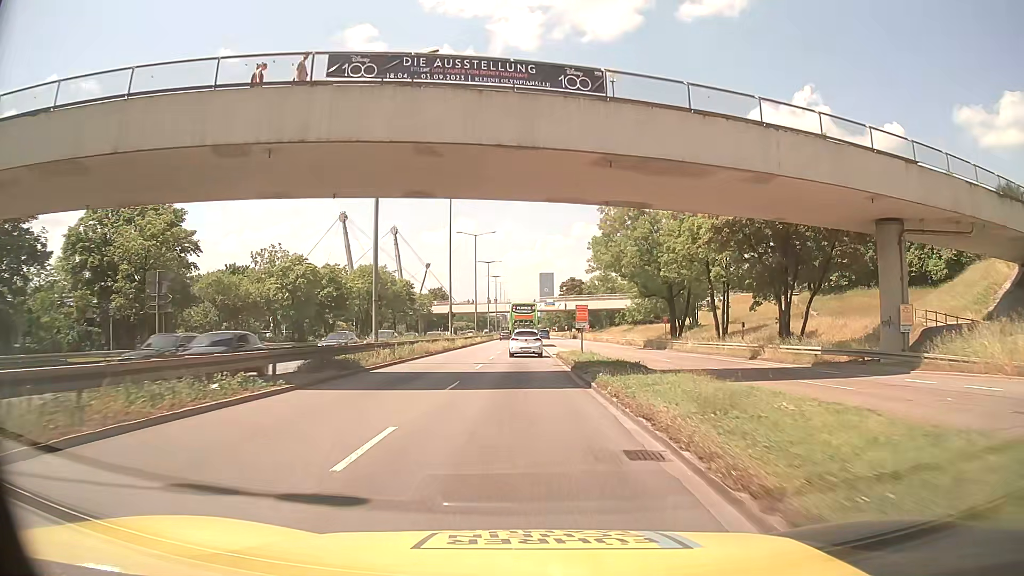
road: trunk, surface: asphalt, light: Day
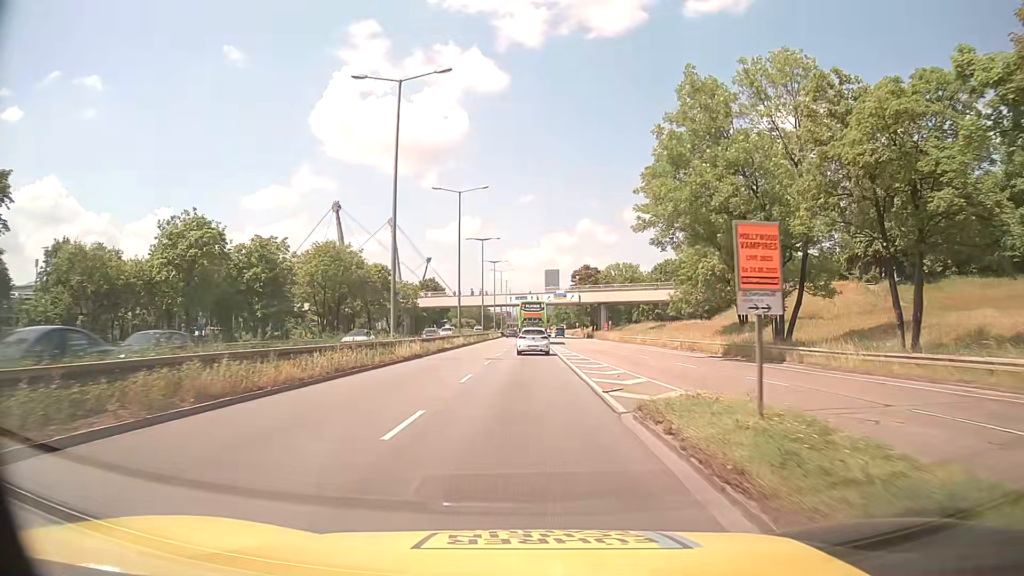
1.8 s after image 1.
(0.0, +25.1) m; 0°
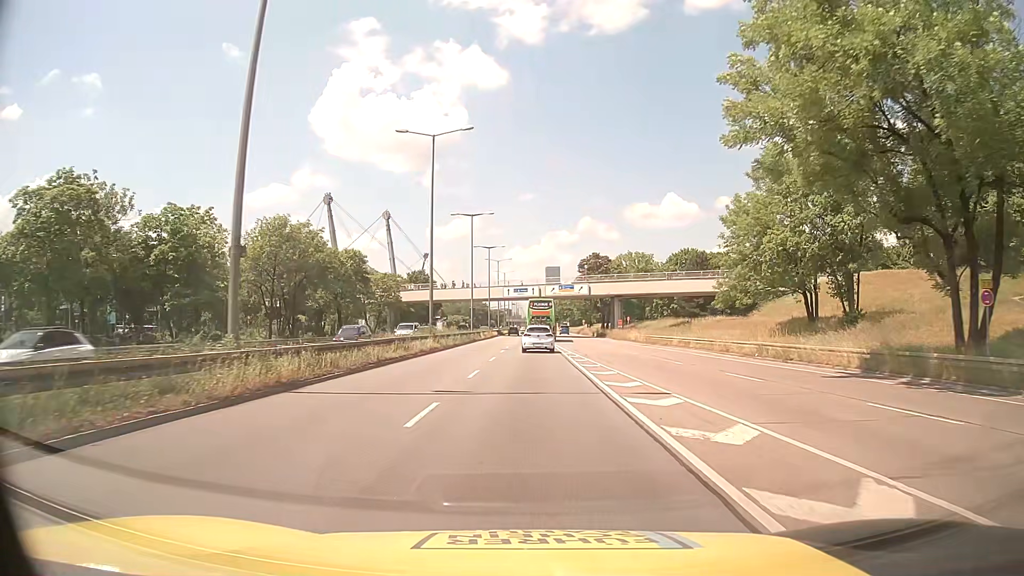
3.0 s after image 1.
(0.0, +17.1) m; 0°
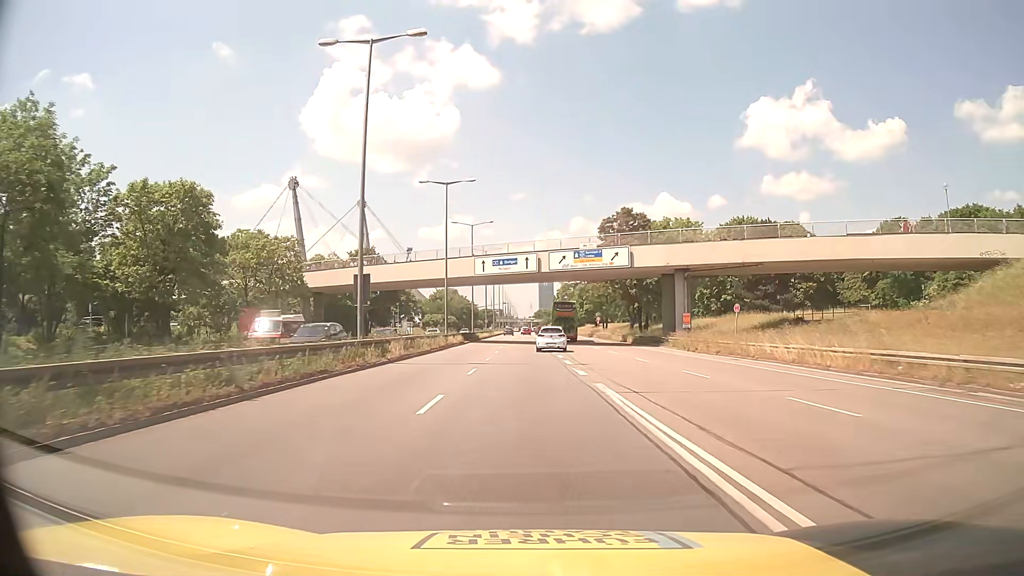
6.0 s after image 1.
(+0.2, +43.8) m; 0°
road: trunk_link
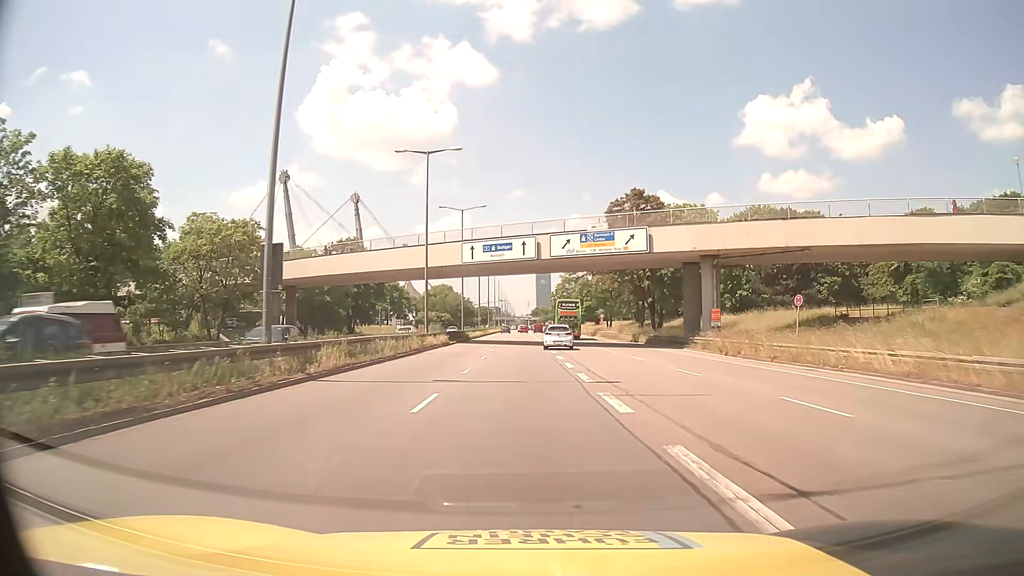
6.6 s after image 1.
(0.0, +9.0) m; 0°
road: trunk
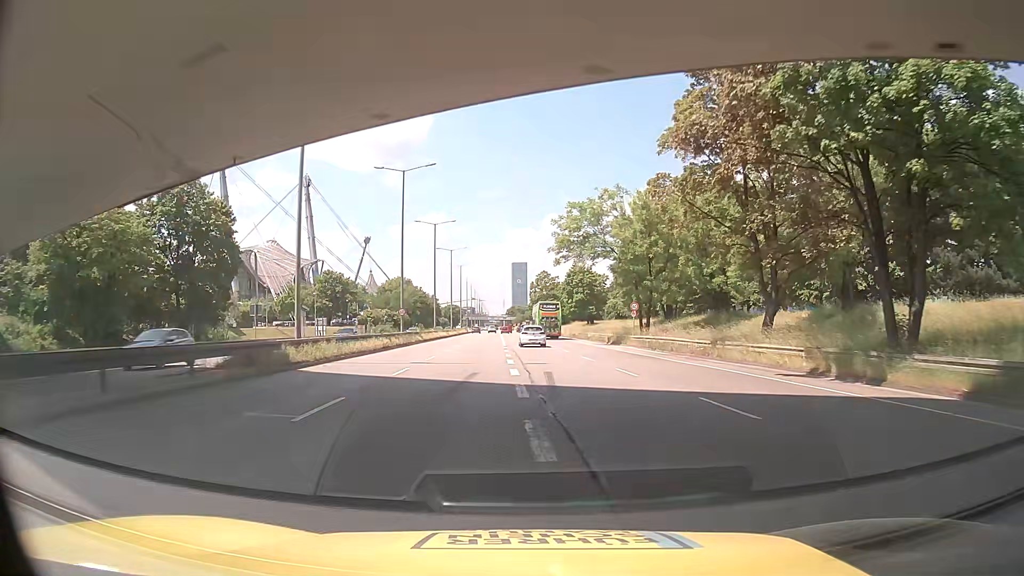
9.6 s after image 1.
(+0.8, +45.3) m; +2°
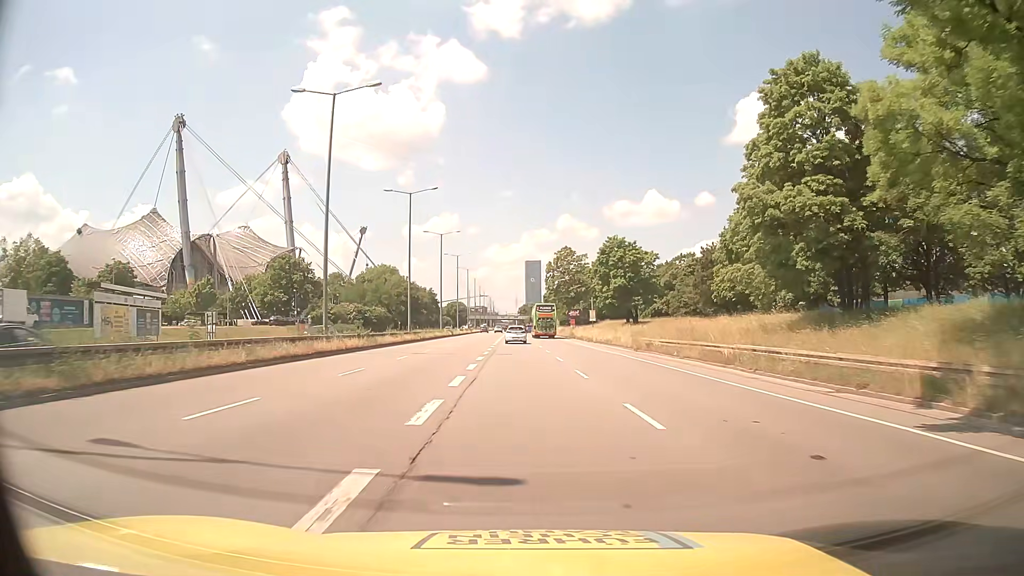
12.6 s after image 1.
(-0.2, +45.6) m; -2°
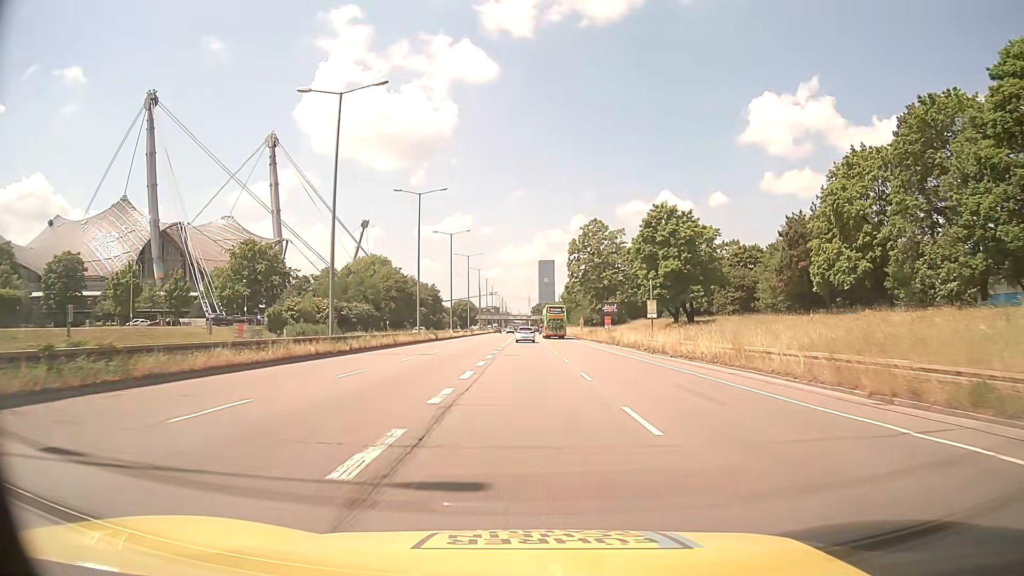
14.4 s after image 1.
(-0.1, +27.4) m; -1°
(0, +10) (0, +20) (0, +30) (0, +40) (0, +50) (0, +60) (0, +70) (0, +80) (0, +90) (0, +100) m
